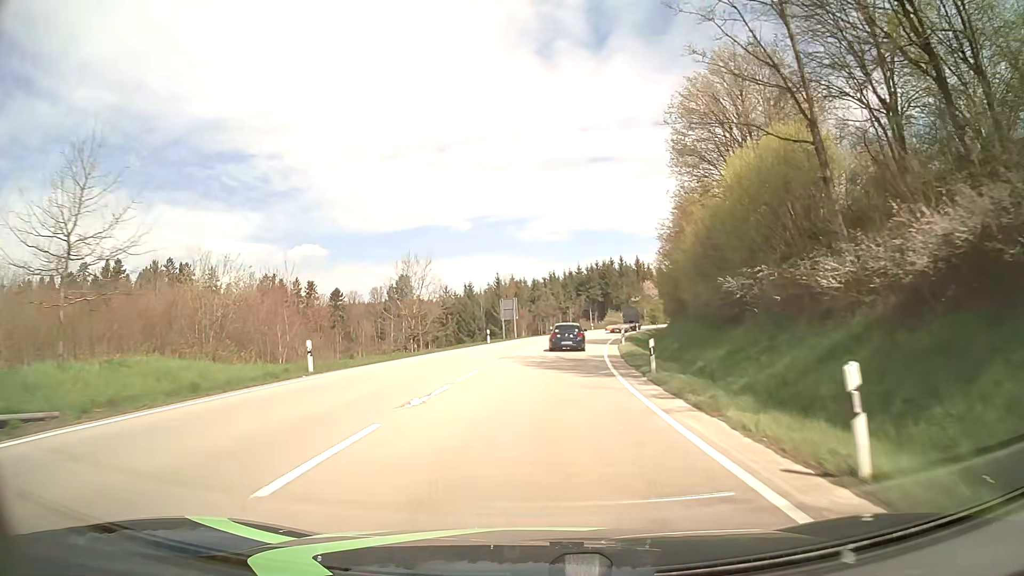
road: primary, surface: asphalt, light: Day
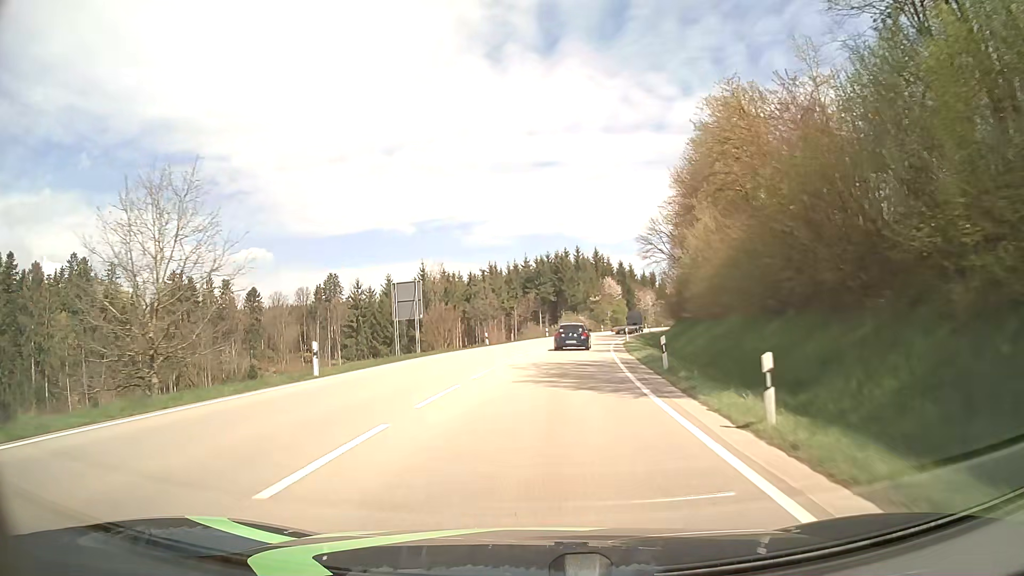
(+1.2, +30.0) m; +5°
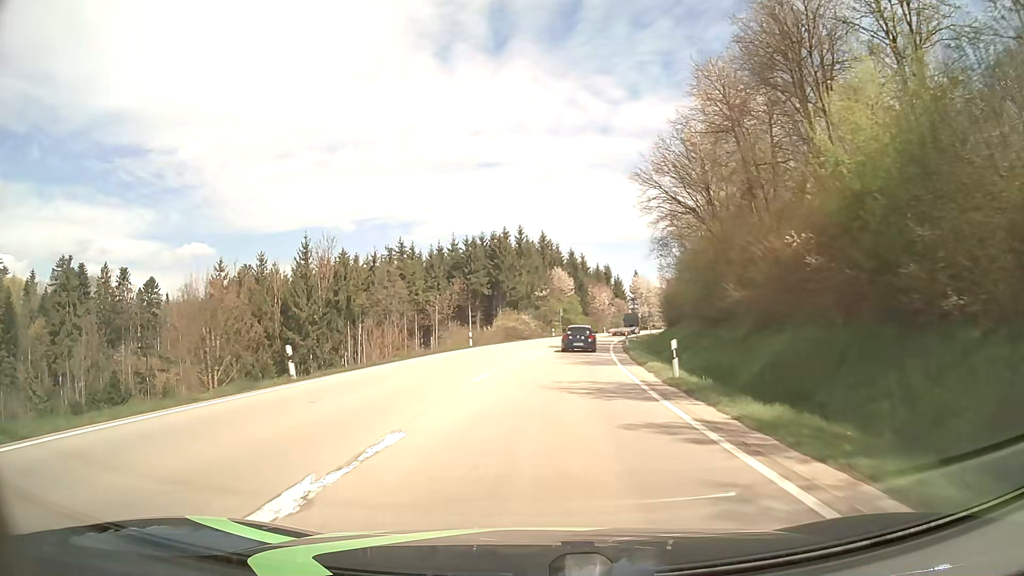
(+1.4, +30.7) m; +5°
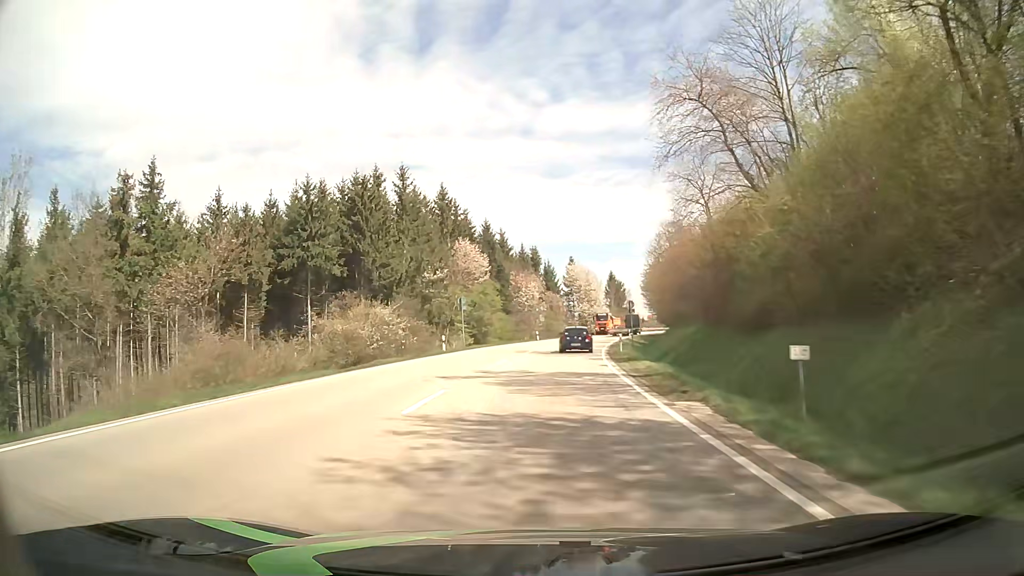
(+2.7, +42.2) m; +7°
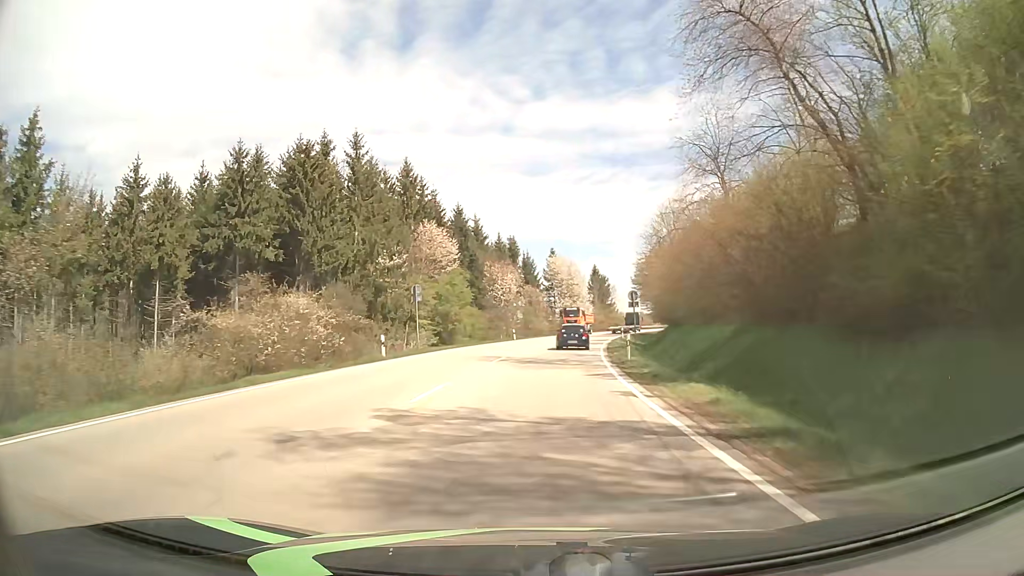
(+0.2, +10.8) m; +2°
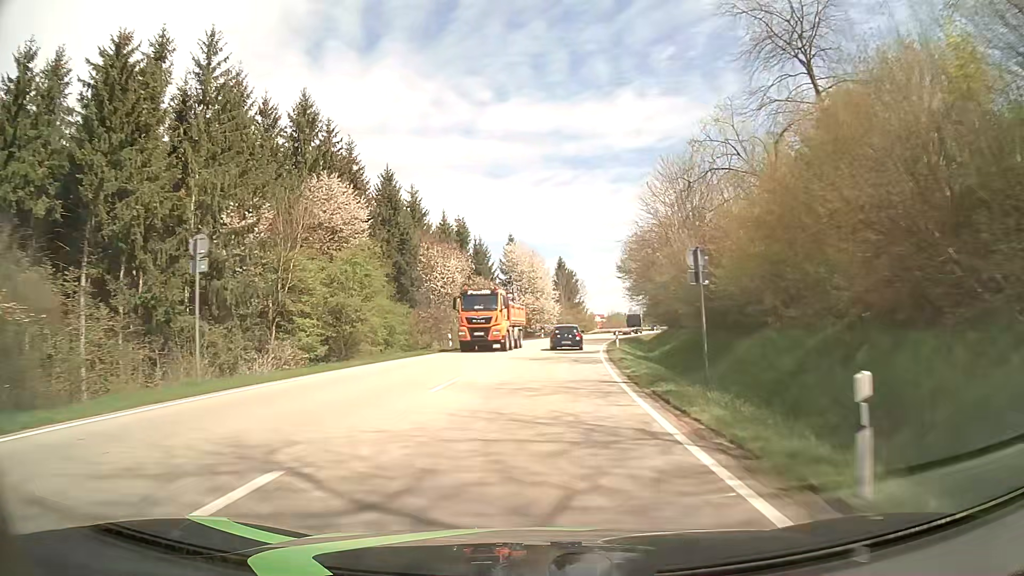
(+0.6, +21.9) m; +3°
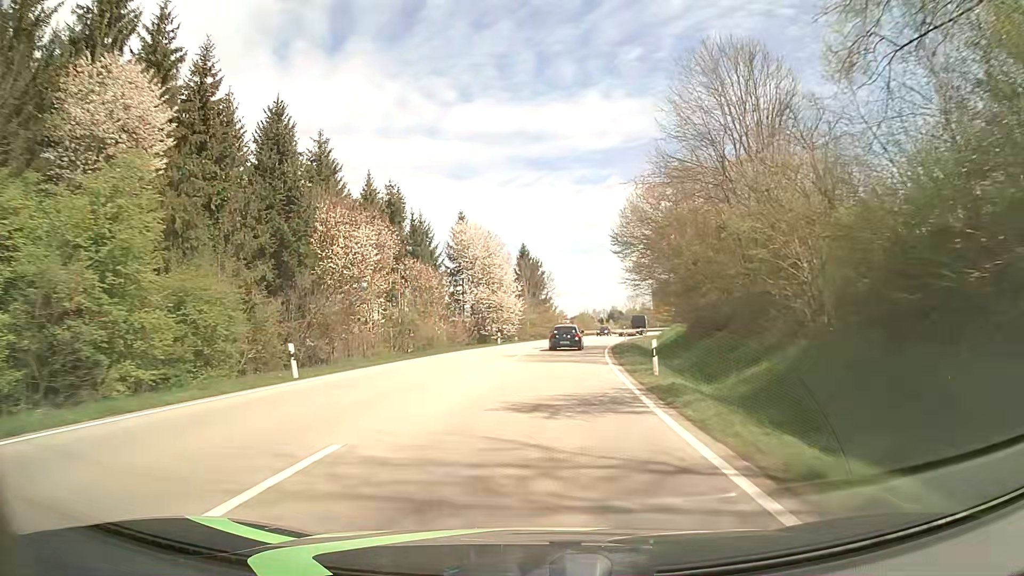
(+0.6, +22.2) m; +3°
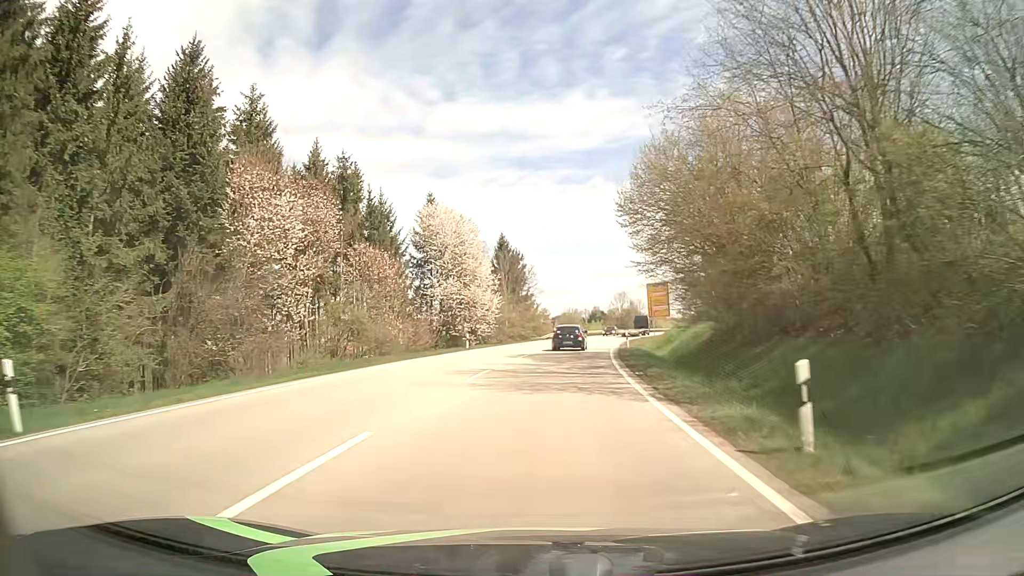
(+0.2, +11.2) m; +2°
(0, +10) (+1, +20) (+1, +30) (+2, +40) (+4, +50) (+6, +60) (+8, +69) (+10, +79) (+12, +89) (+15, +98) m
